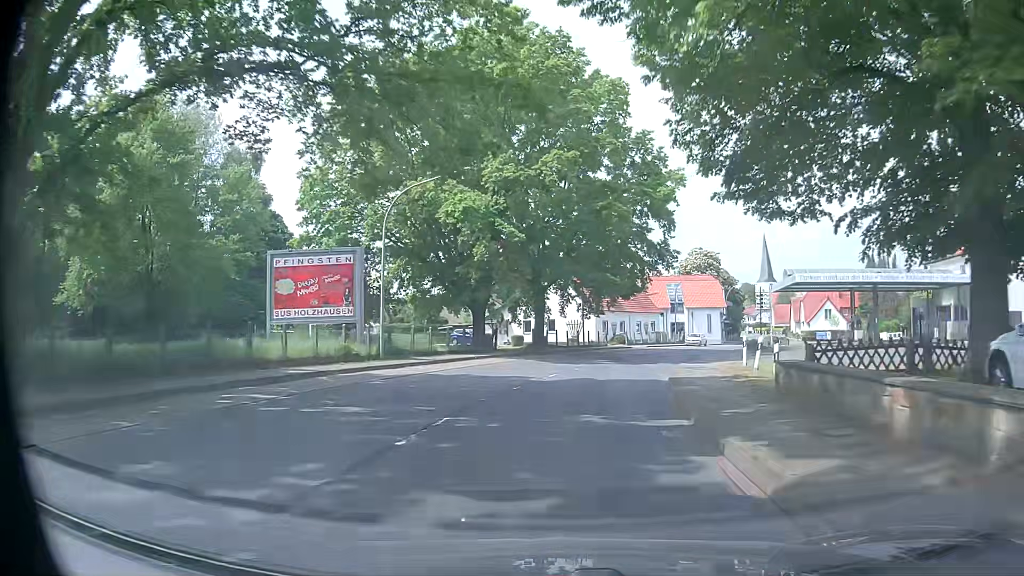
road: primary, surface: asphalt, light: Day
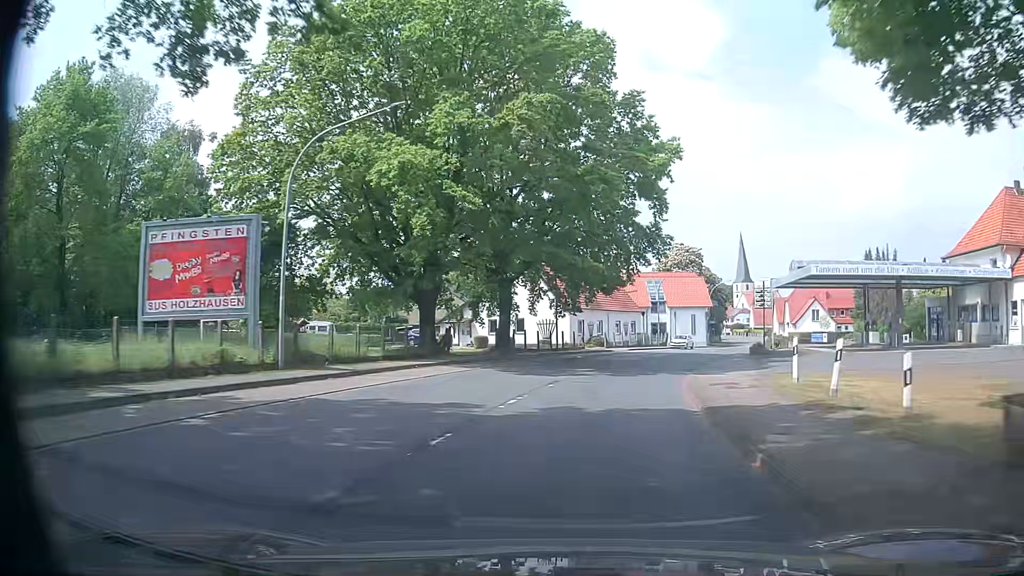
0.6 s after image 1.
(+0.2, +8.1) m; +2°
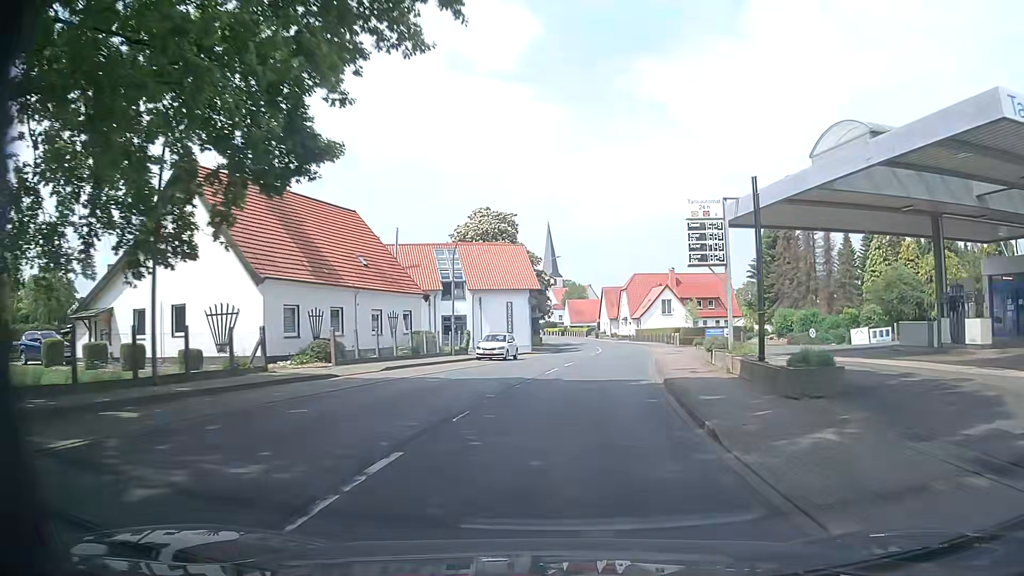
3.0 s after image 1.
(+5.1, +31.9) m; +17°
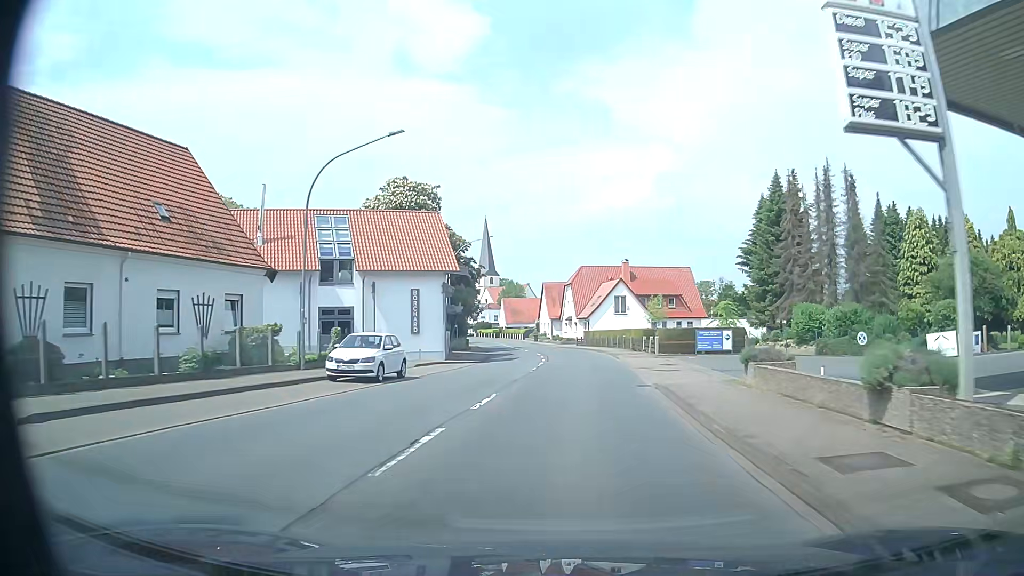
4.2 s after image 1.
(+0.7, +16.2) m; +5°
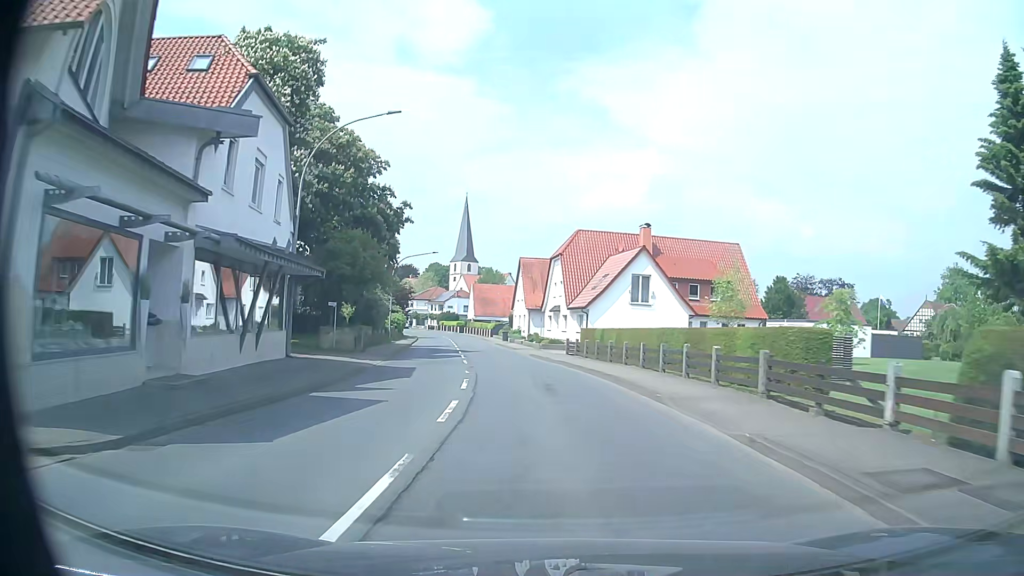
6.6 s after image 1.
(+1.2, +32.3) m; +2°
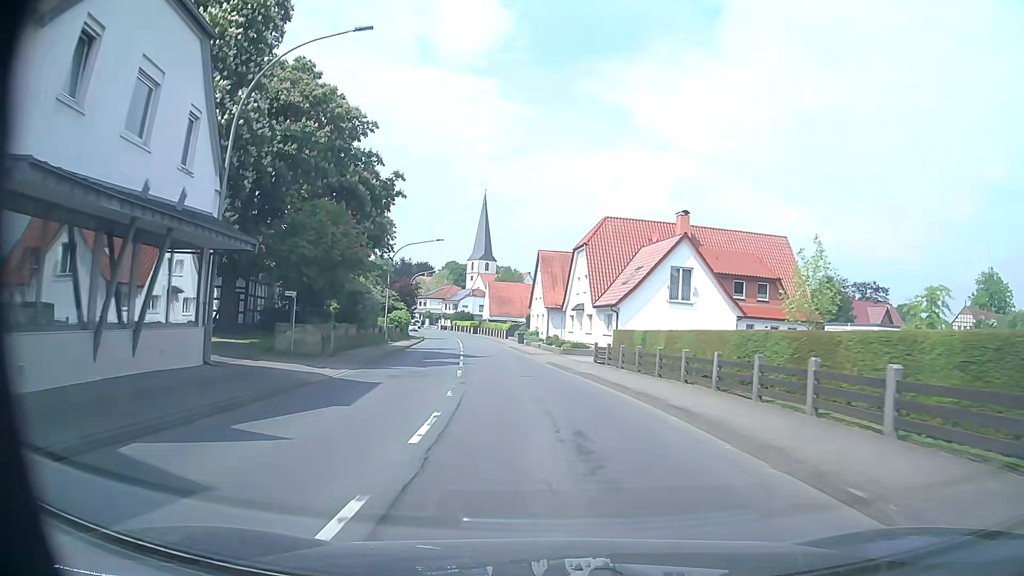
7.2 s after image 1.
(-0.1, +8.1) m; -2°
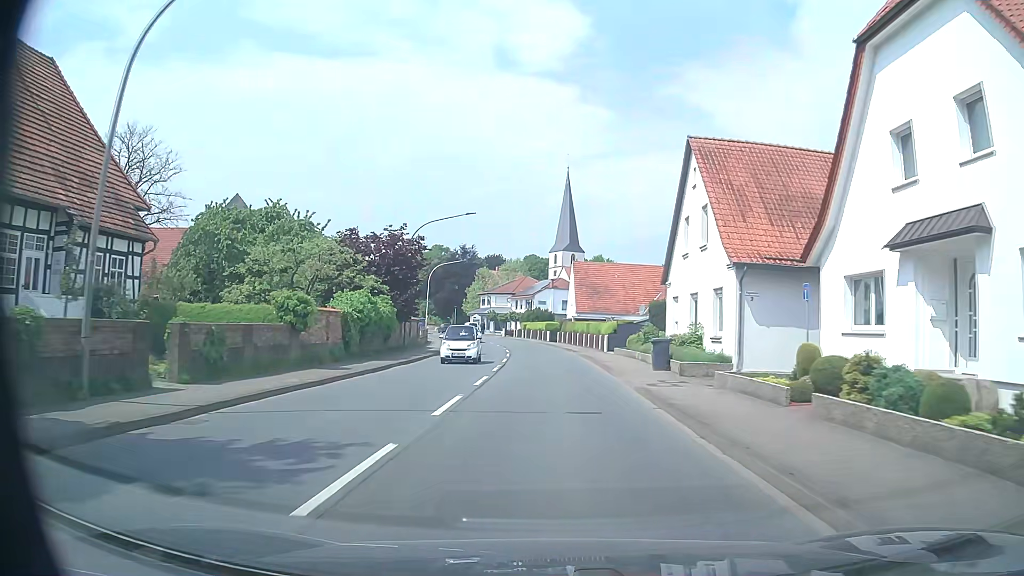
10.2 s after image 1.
(-2.9, +40.2) m; -7°
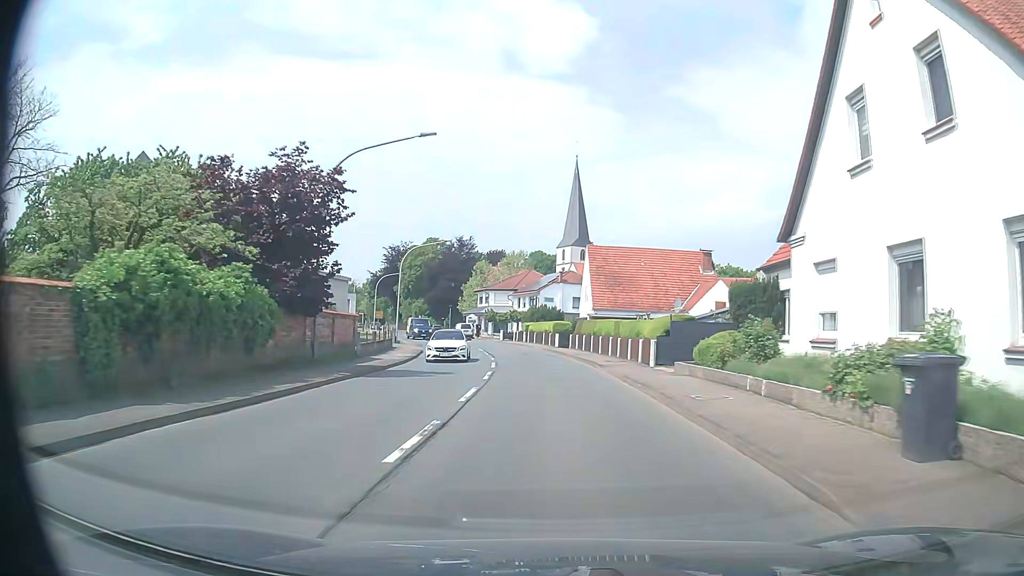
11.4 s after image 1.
(-0.1, +16.1) m; -1°
(0, +10) (0, +20) (-1, +30) (-1, +40) (-3, +50) (-5, +60) (-8, +69) (-11, +79) (-15, +88) (-18, +97) m
